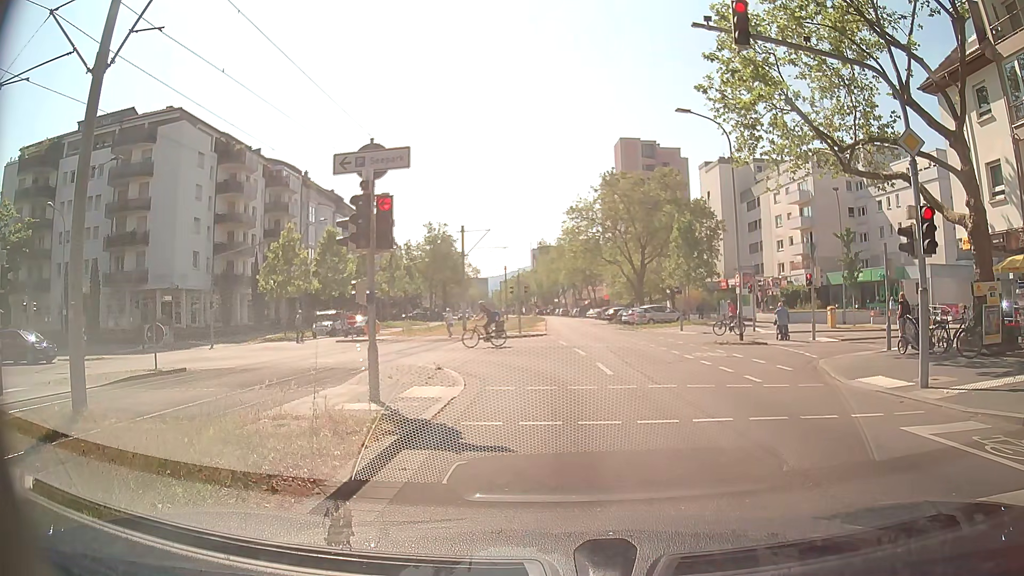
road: tertiary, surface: asphalt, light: Day
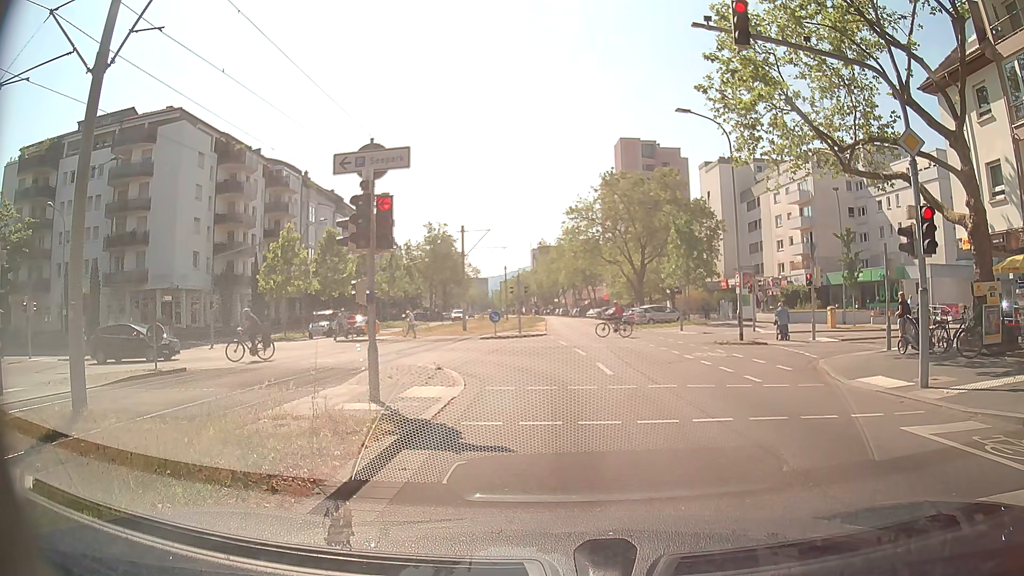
(0.0, 0.0) m; 0°
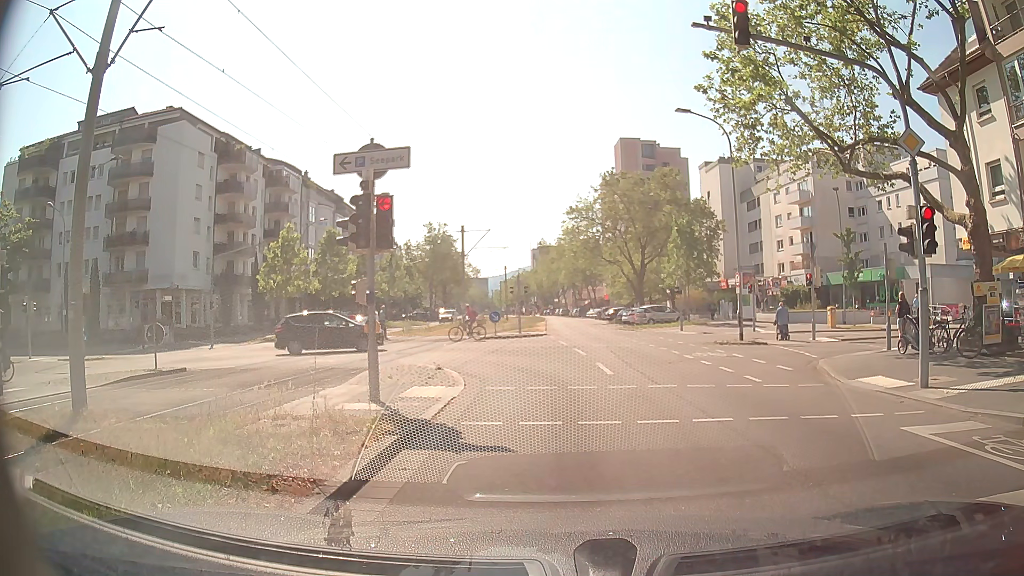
(0.0, 0.0) m; 0°
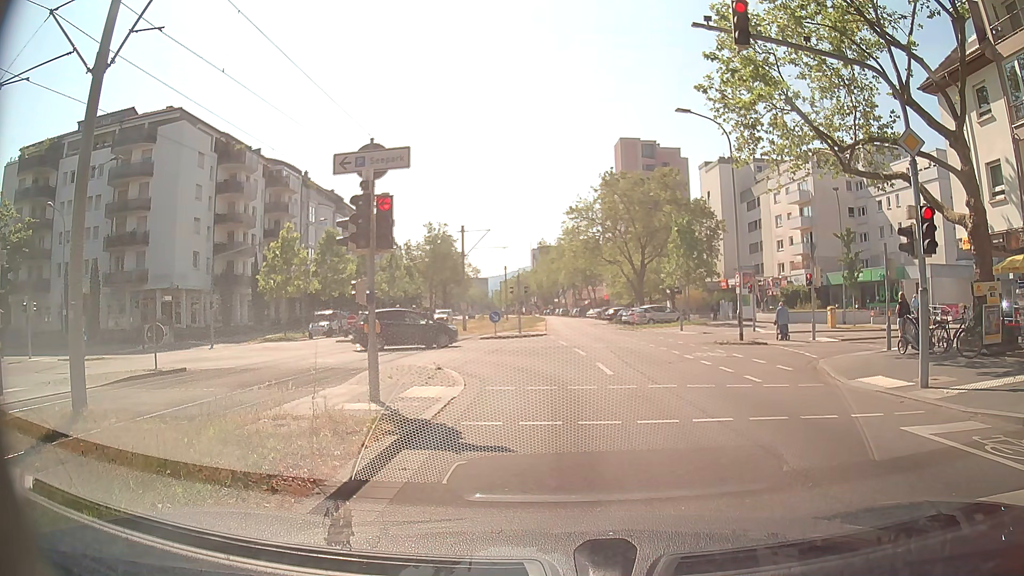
(0.0, 0.0) m; 0°
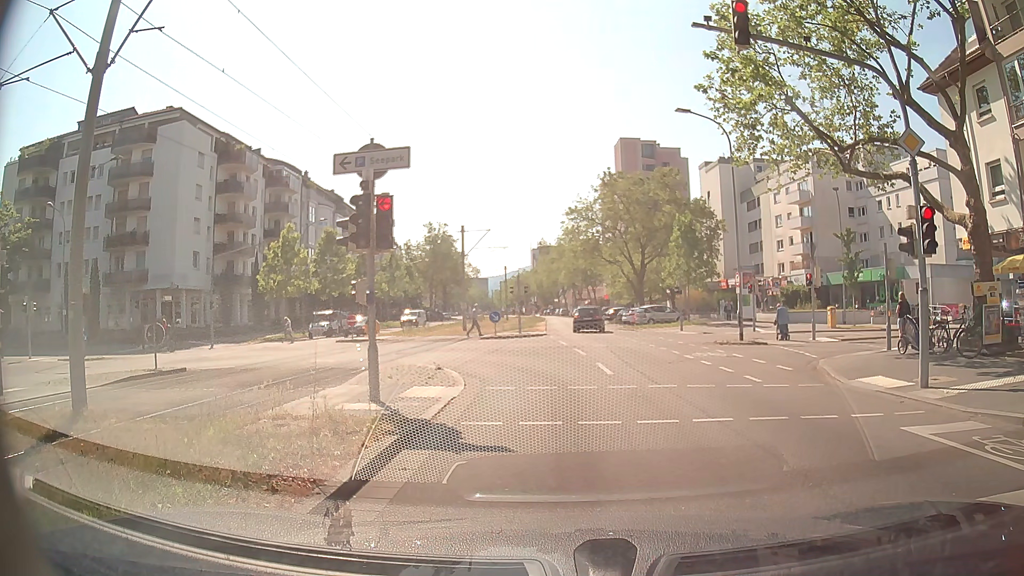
(0.0, 0.0) m; 0°
